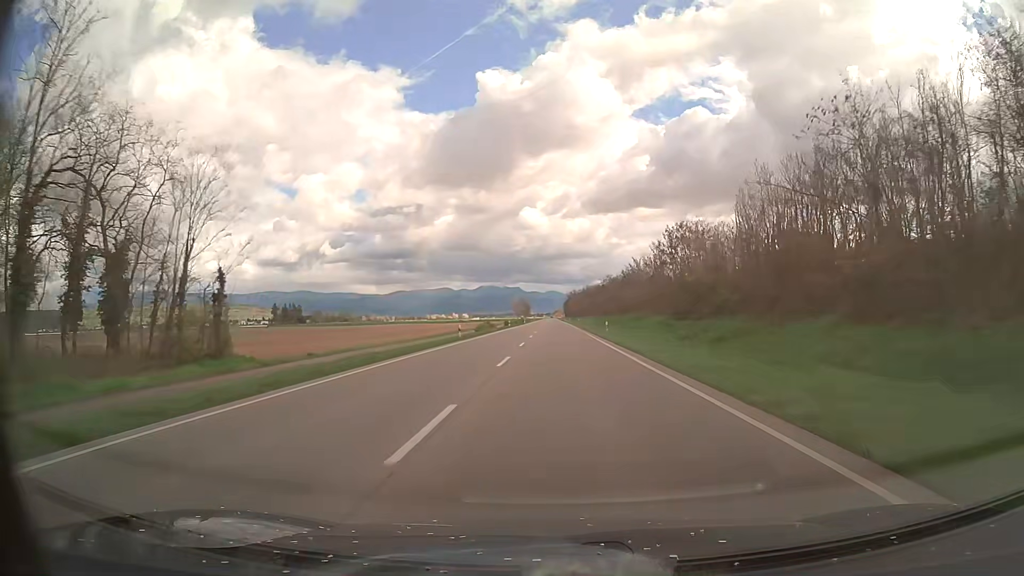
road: primary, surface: asphalt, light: Day
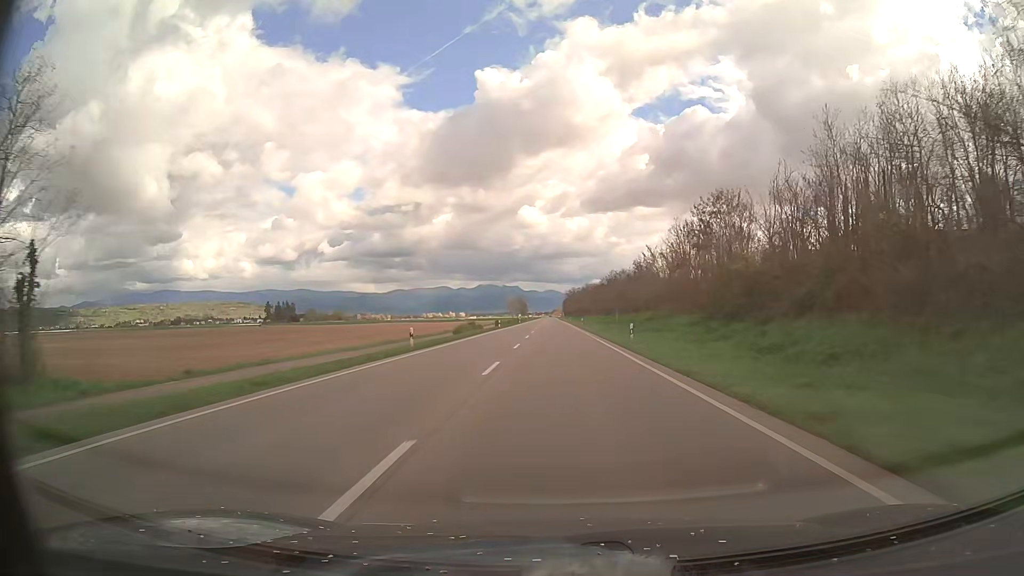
(0.0, +15.0) m; 0°
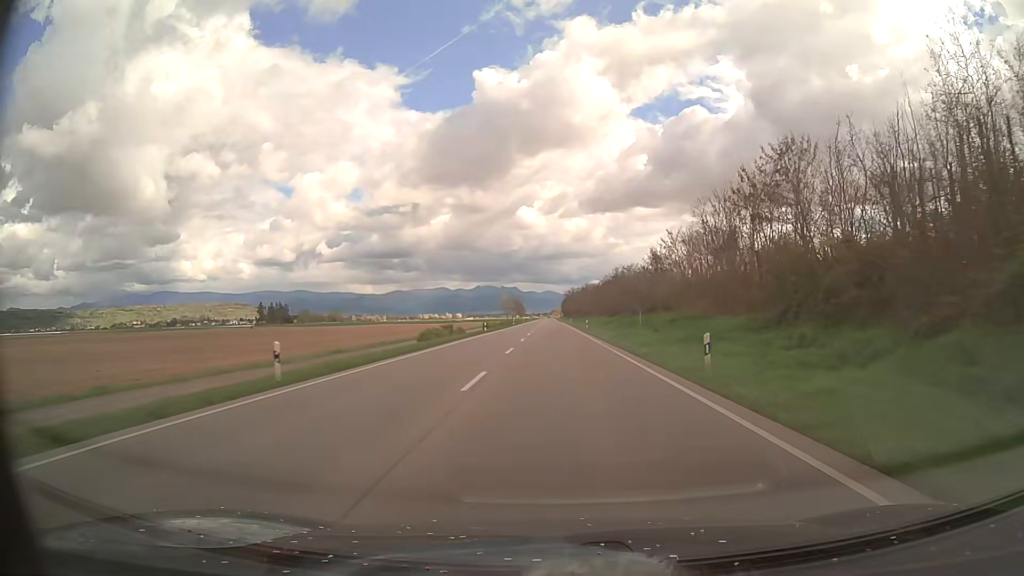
(0.0, +15.0) m; 0°
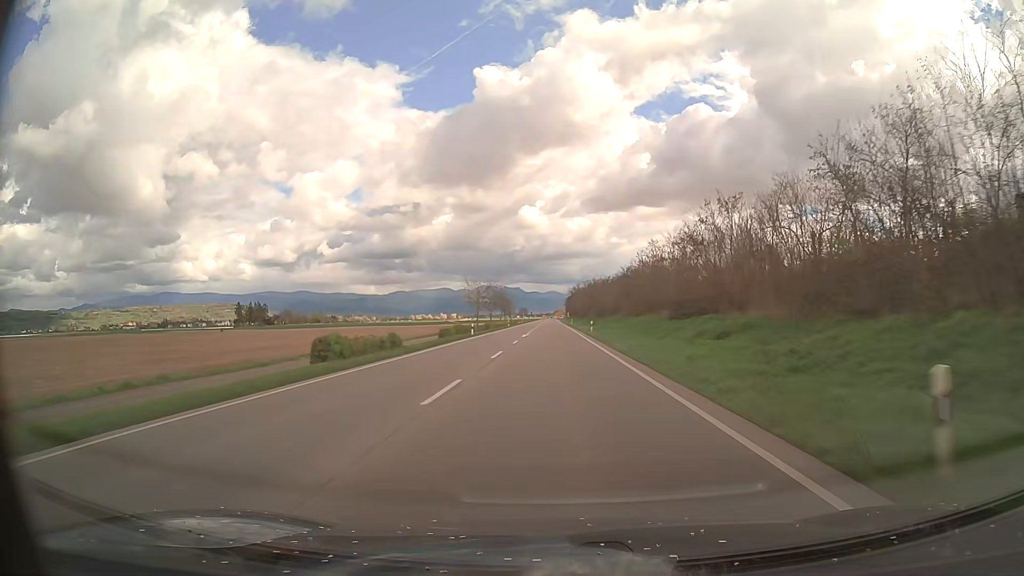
(+0.1, +60.0) m; 0°
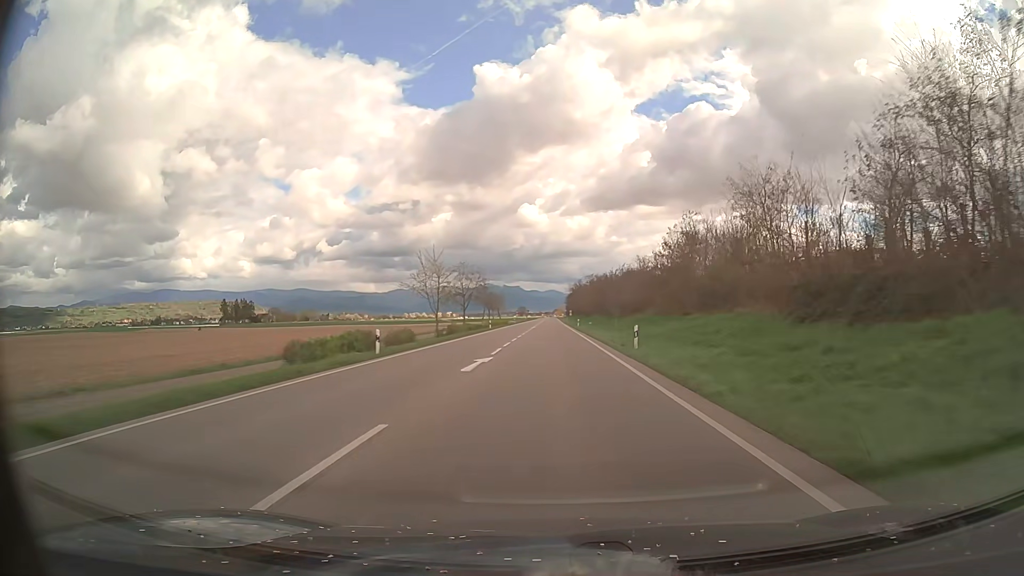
(0.0, +30.0) m; 0°
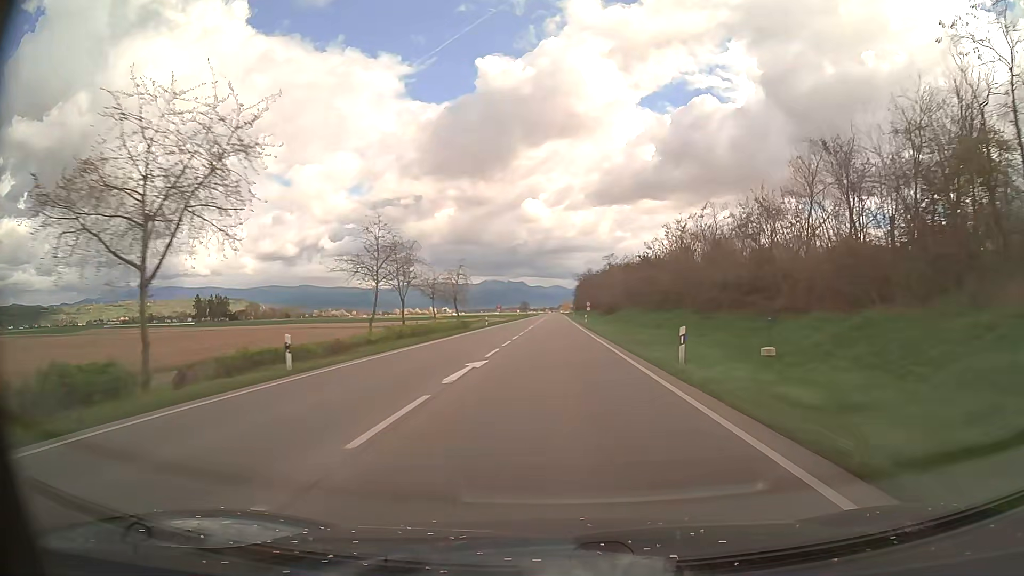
(-0.4, +58.7) m; -1°
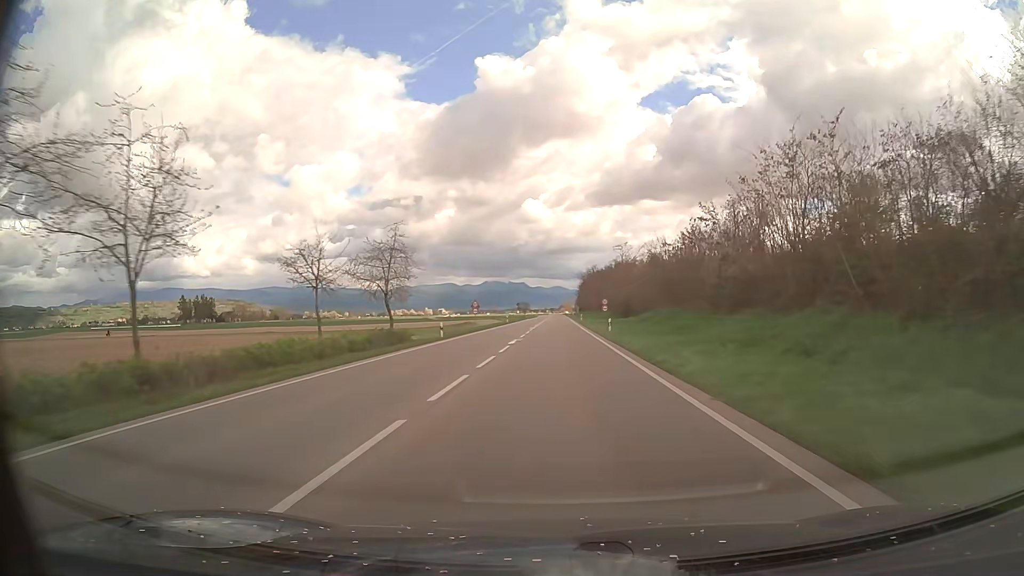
(0.0, +27.0) m; 0°
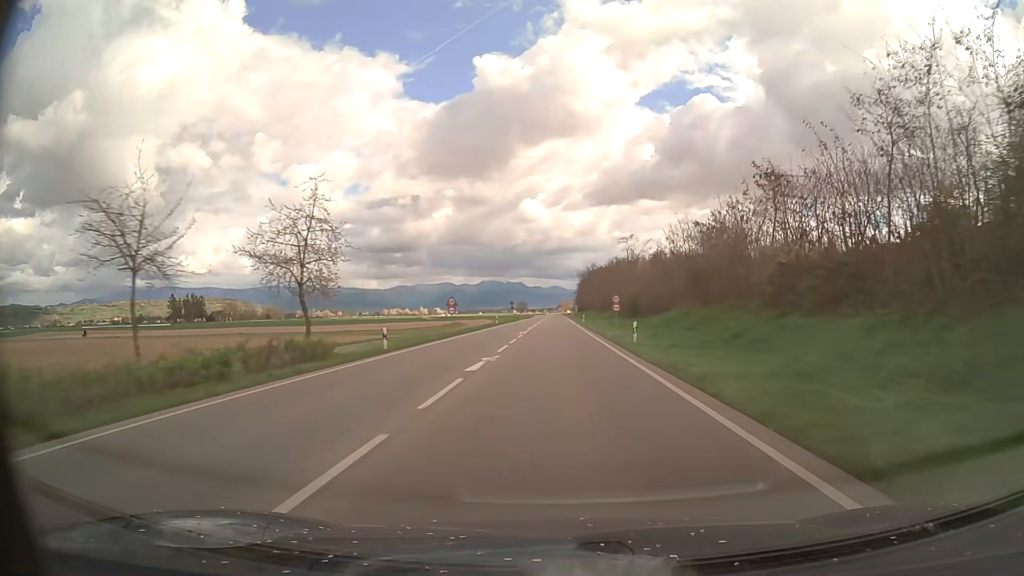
(0.0, +12.9) m; 0°
(0, +10) (0, +20) (0, +30) (0, +40) (0, +50) (+1, +60) (+1, +70) (+1, +80) (+1, +90) (+1, +100) m
